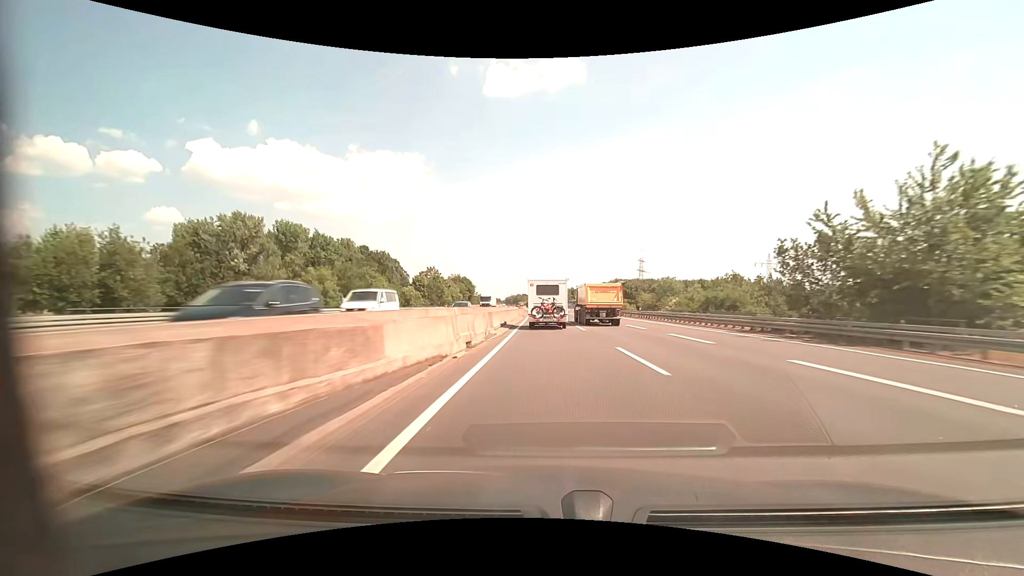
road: motorway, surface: asphalt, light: Day
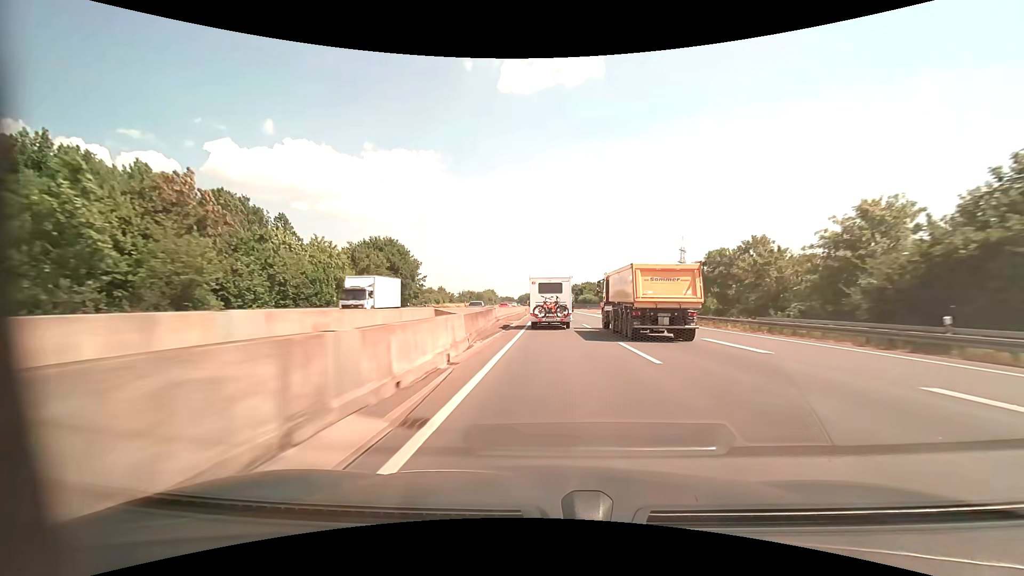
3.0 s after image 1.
(-1.3, +88.4) m; -2°
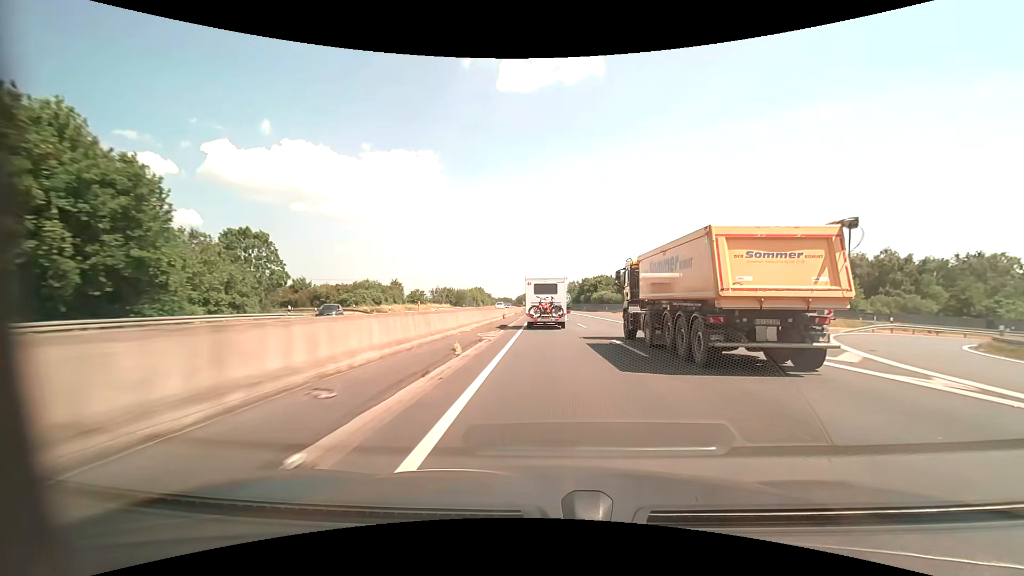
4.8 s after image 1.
(-0.1, +52.5) m; 0°
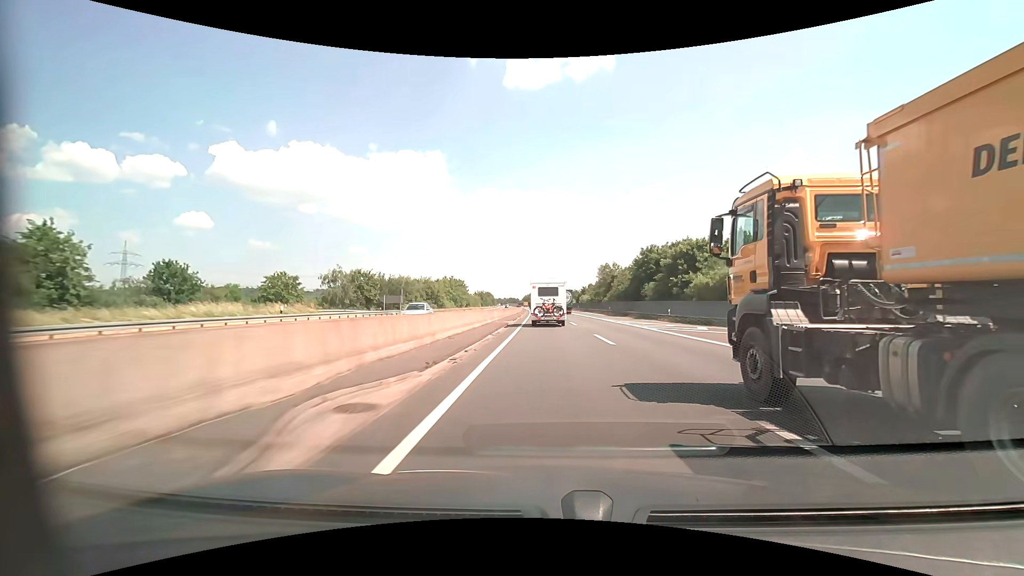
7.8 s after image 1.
(-0.5, +85.6) m; -1°
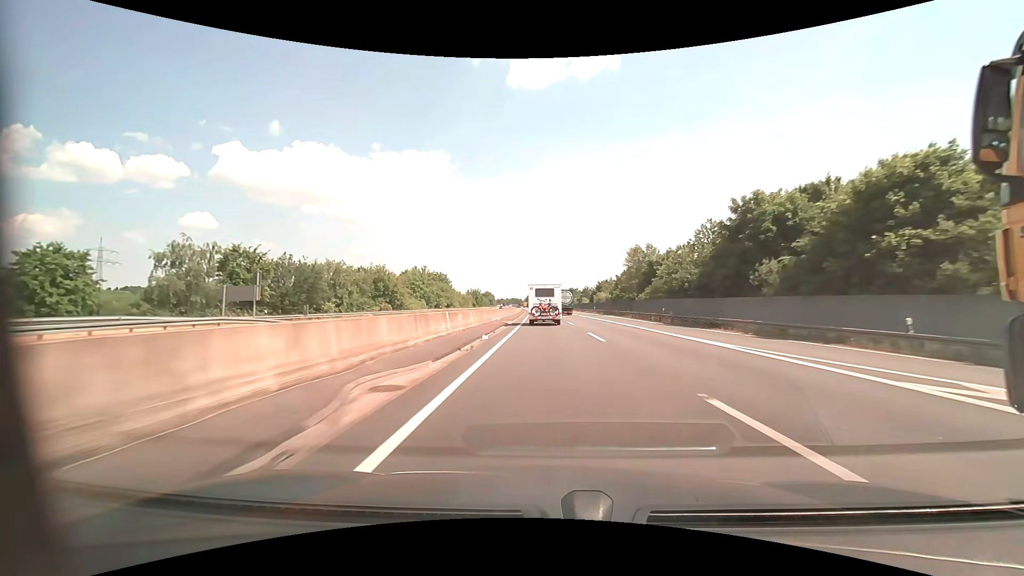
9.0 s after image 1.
(-0.1, +34.5) m; 0°
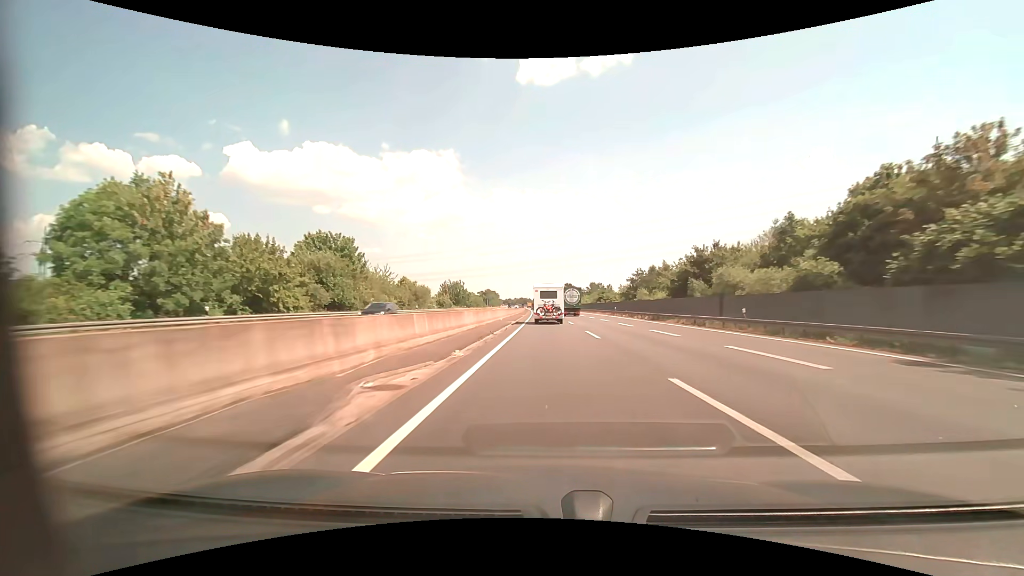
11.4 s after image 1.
(-0.7, +70.1) m; -1°
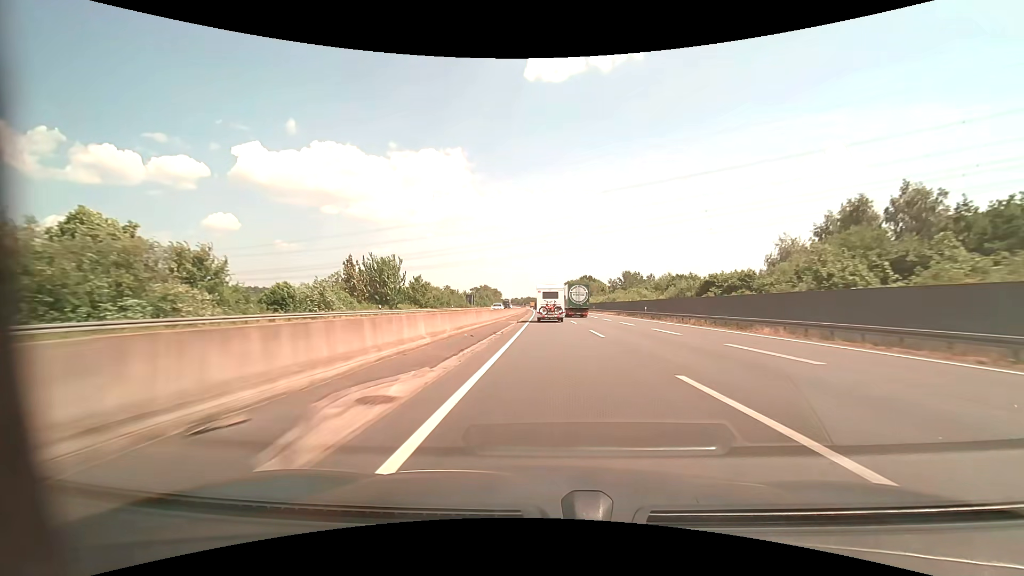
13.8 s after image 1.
(-0.7, +71.8) m; -1°
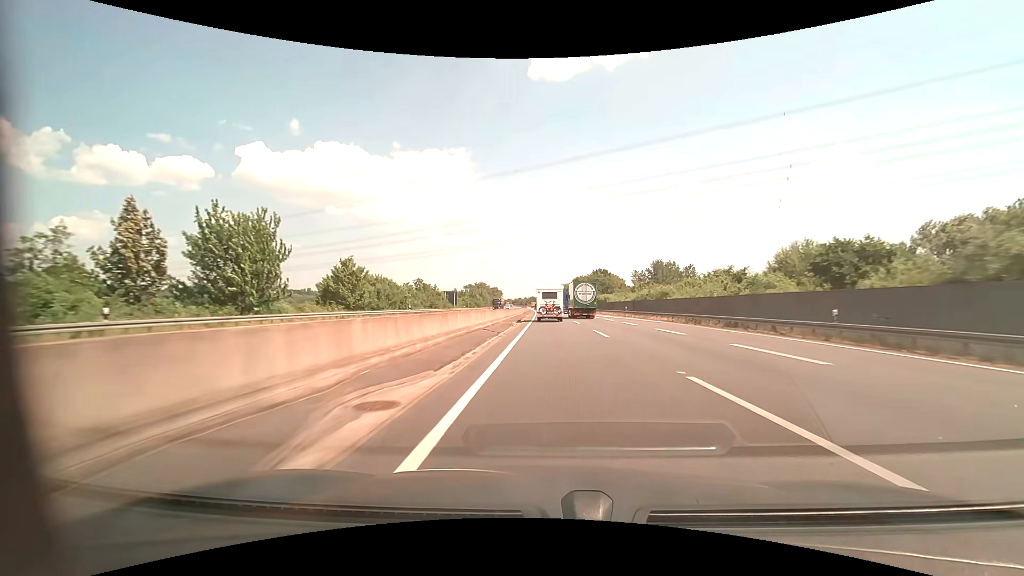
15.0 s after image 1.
(-0.2, +36.3) m; -1°
(0, +10) (0, +20) (0, +30) (0, +40) (0, +50) (0, +60) (0, +70) (0, +80) (0, +90) (0, +100) m
